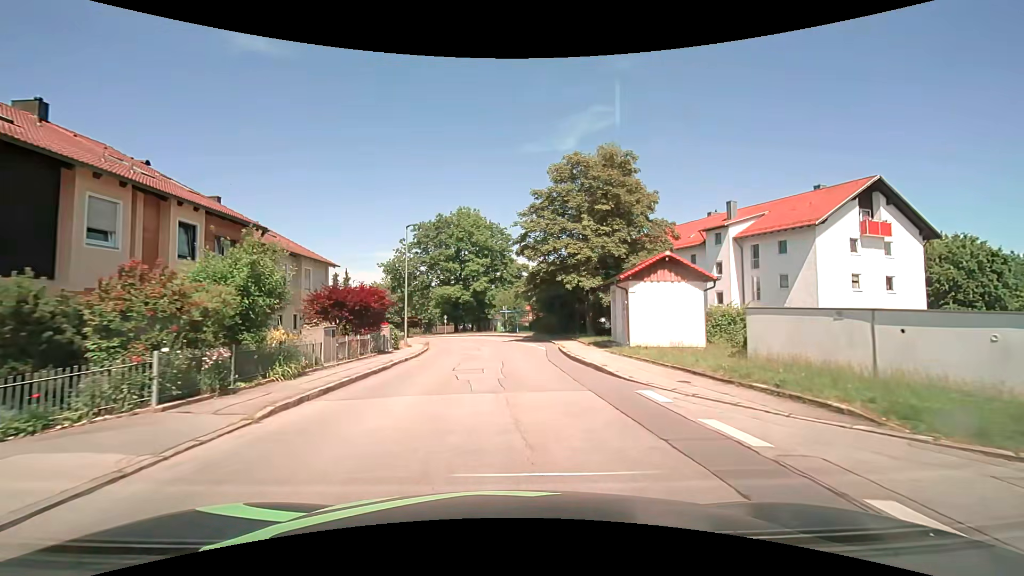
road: unclassified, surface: asphalt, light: Day
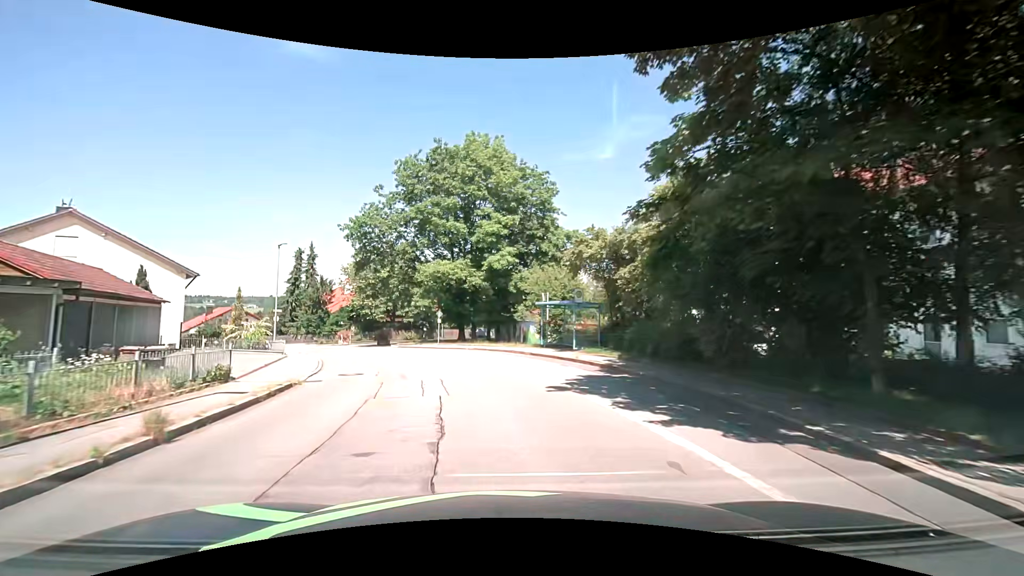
(-0.7, +28.9) m; -4°
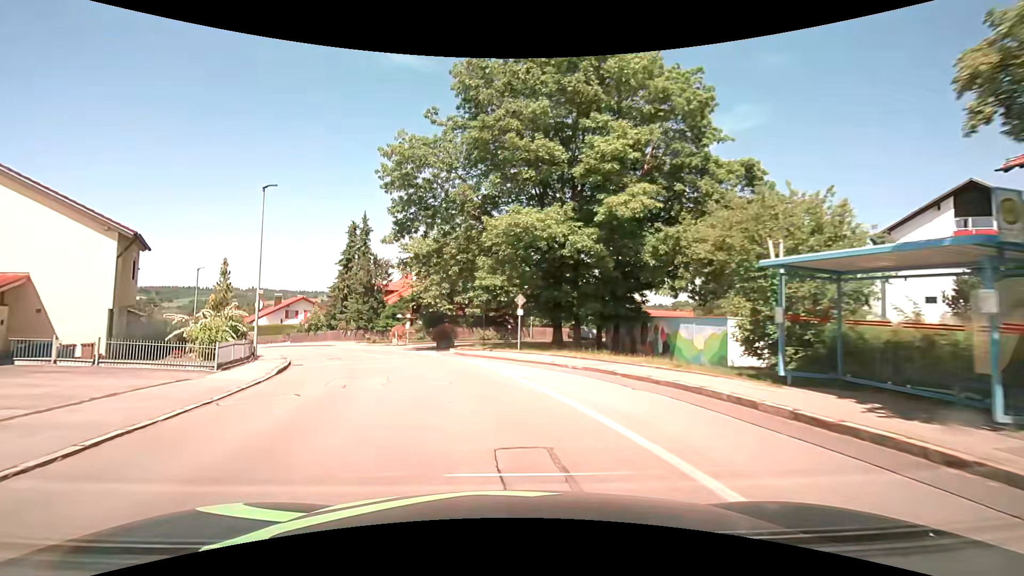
(-1.2, +16.5) m; -11°
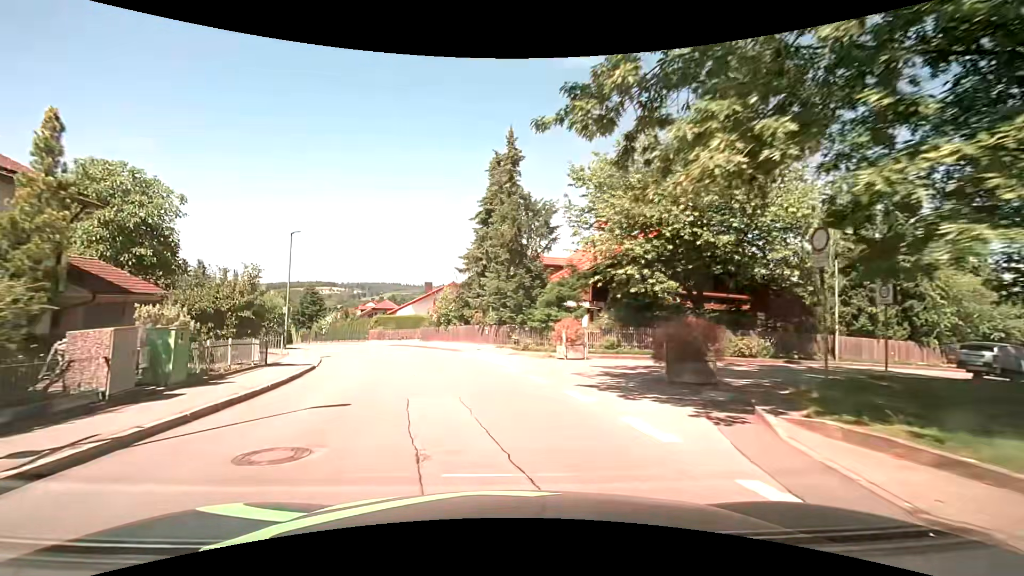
(-3.6, +21.1) m; -19°
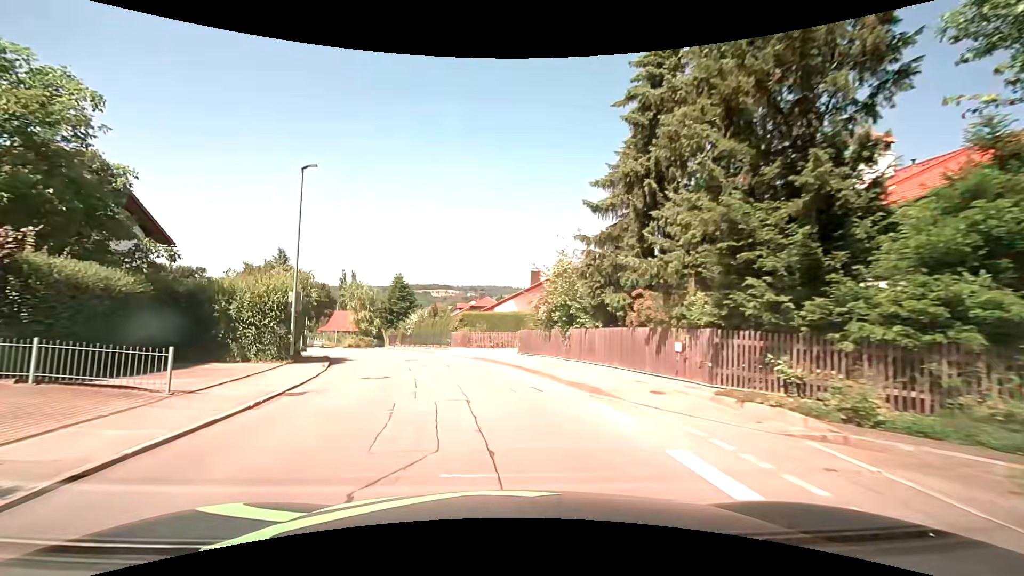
(-1.9, +16.4) m; -12°
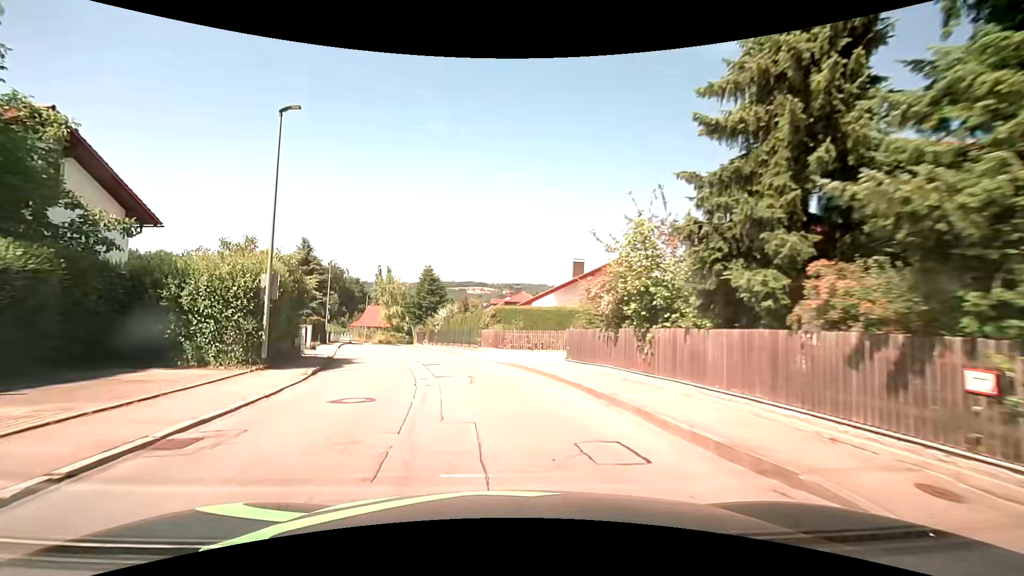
(-0.2, +5.6) m; -5°
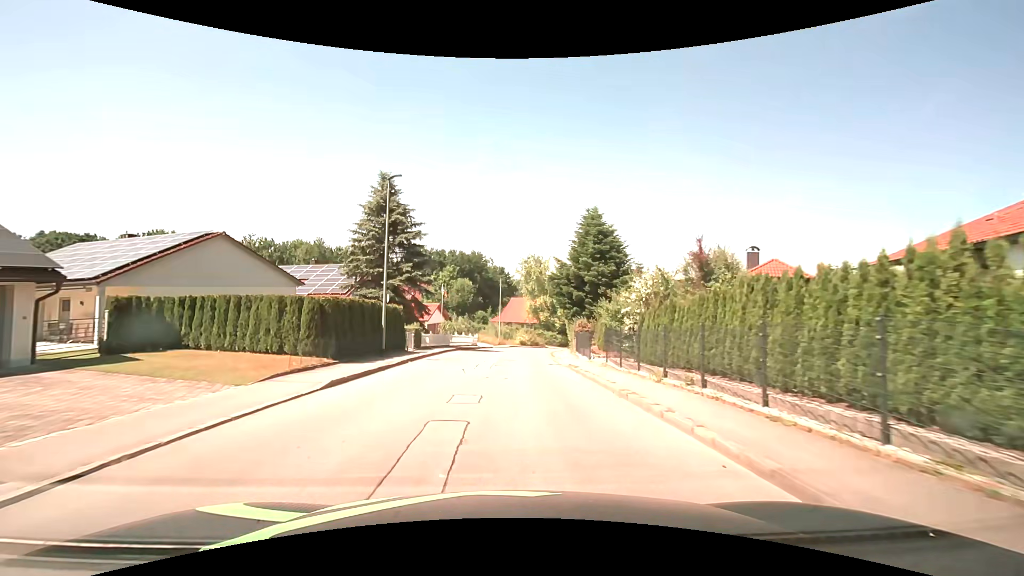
(-4.4, +28.7) m; -16°
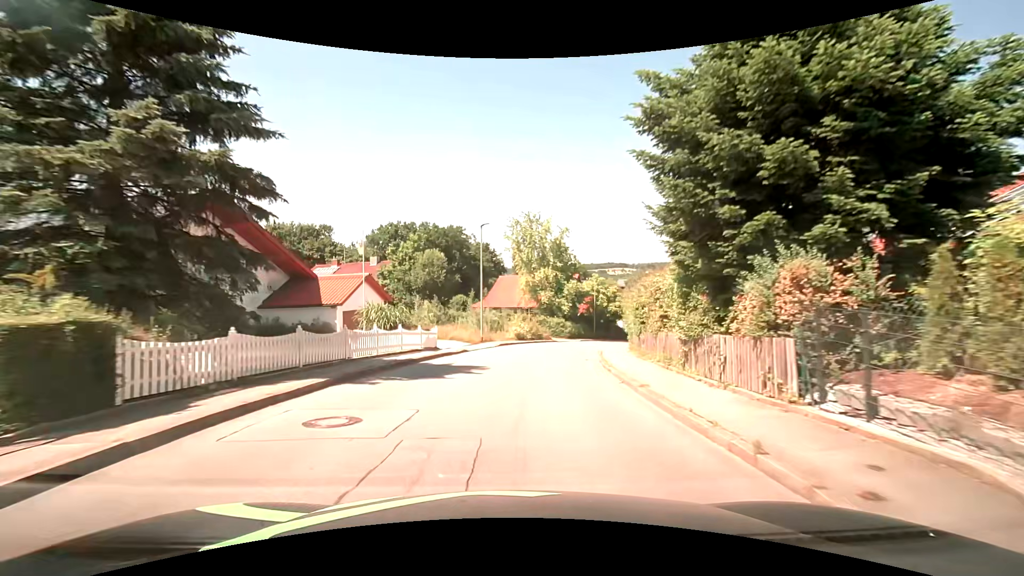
(-0.2, +24.2) m; +1°
(0, +10) (+1, +20) (+2, +30) (+5, +40) (+8, +49) (+12, +58) (+16, +67) (+22, +75) (+28, +83) (+35, +91) m
